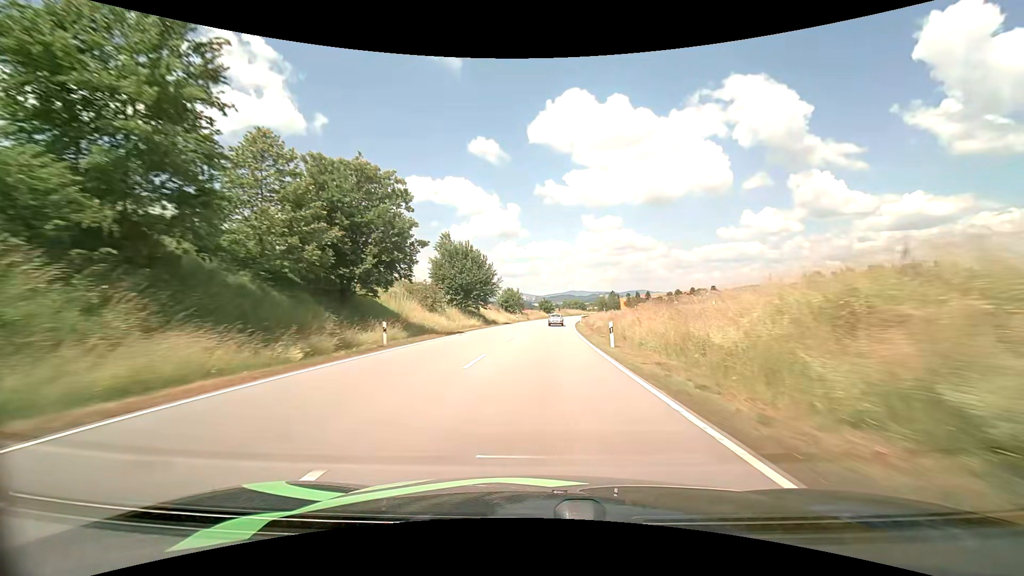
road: primary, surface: asphalt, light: Day
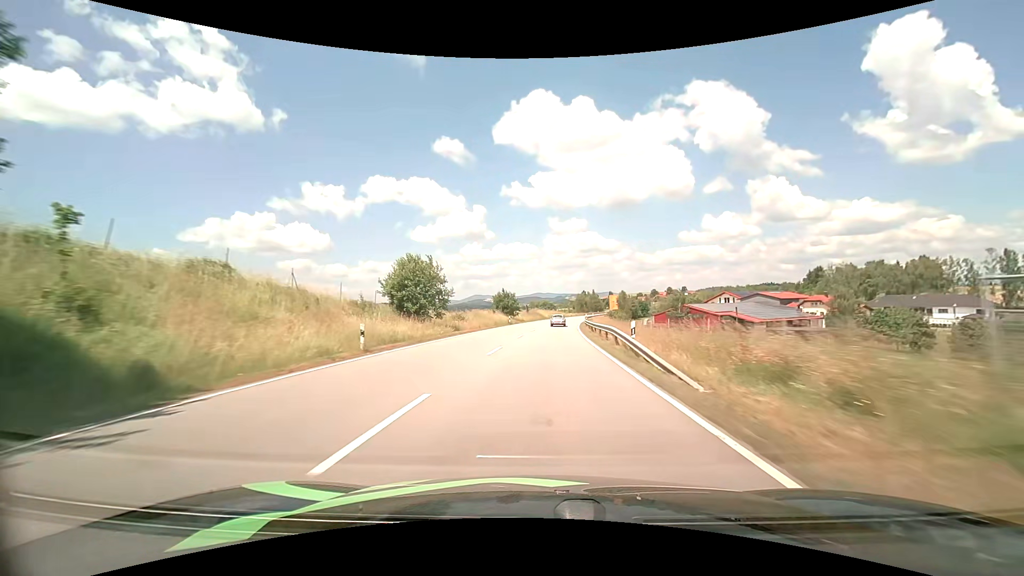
(+2.0, +56.0) m; +4°
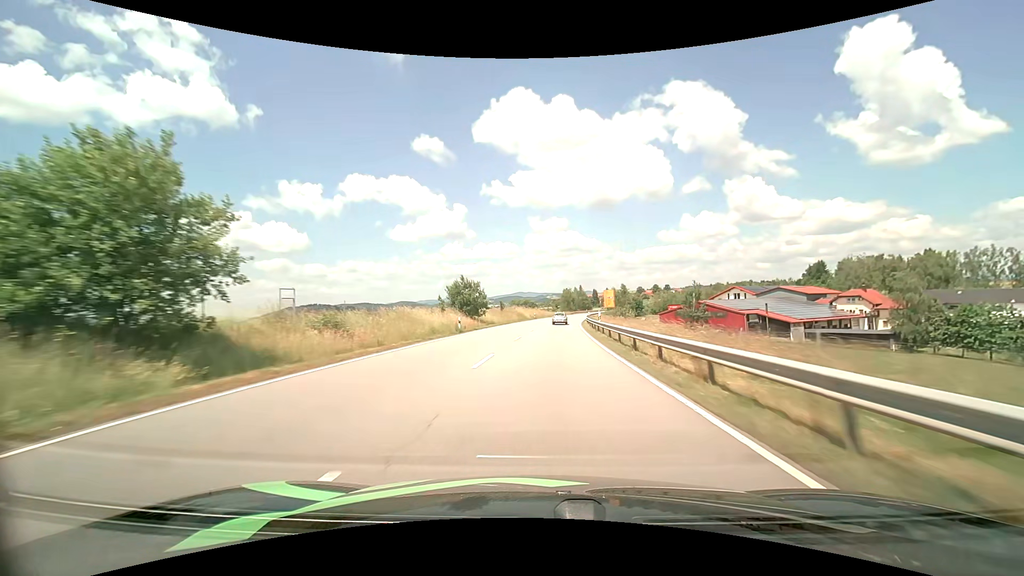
(+0.5, +28.1) m; +2°
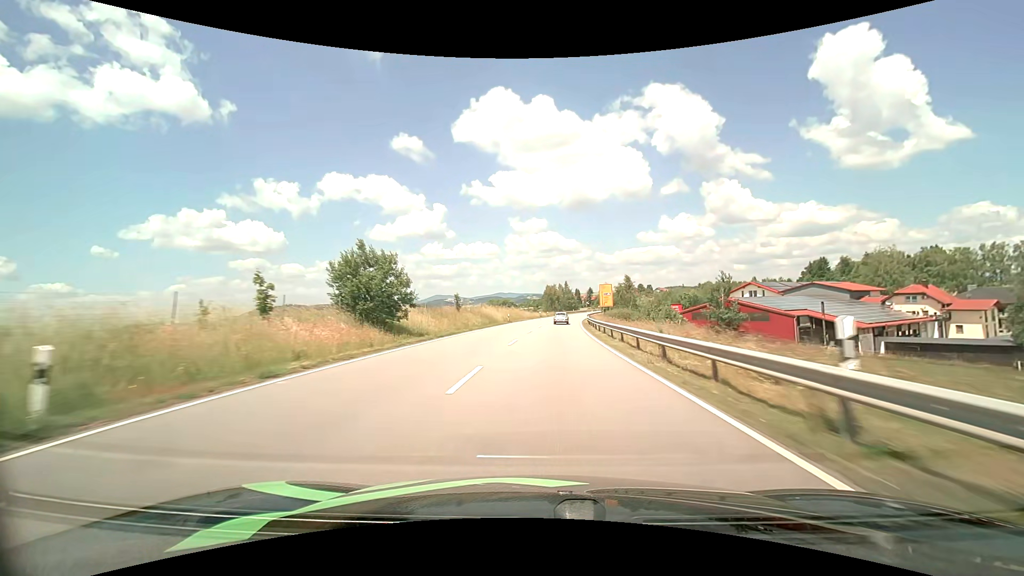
(+0.6, +27.8) m; +2°
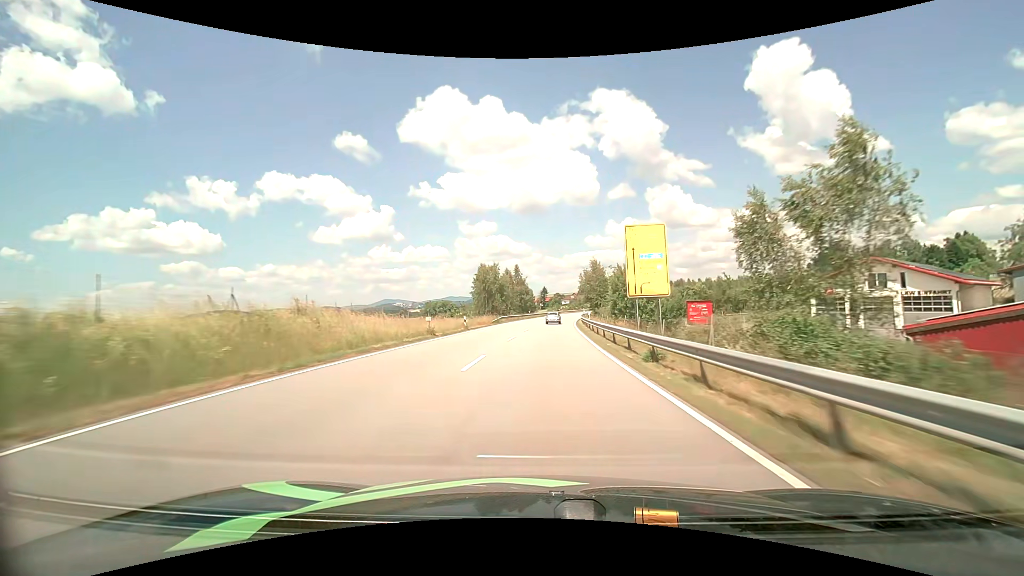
(+3.8, +68.6) m; +6°
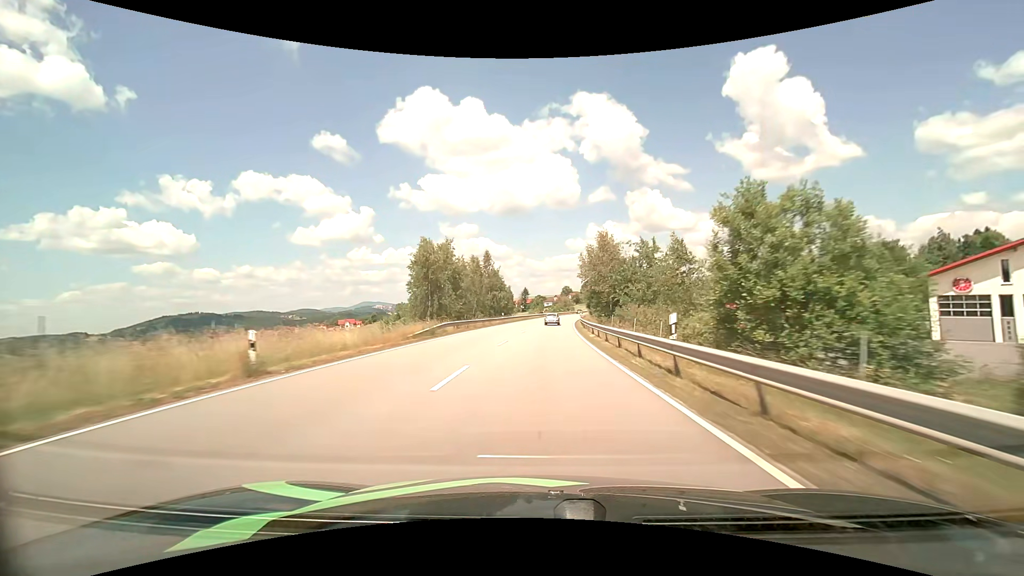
(+0.5, +26.7) m; +2°
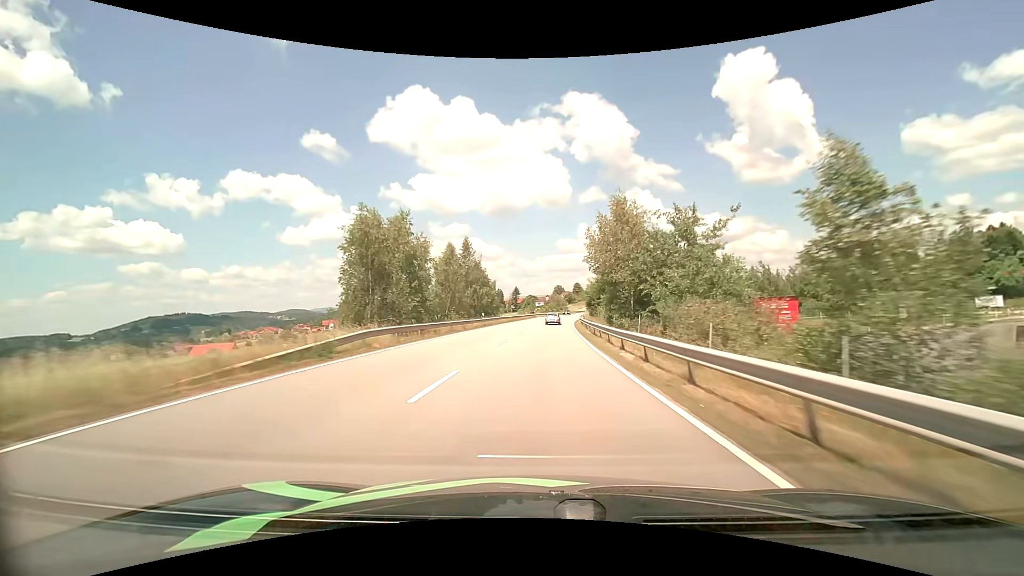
(+0.1, +13.4) m; +1°
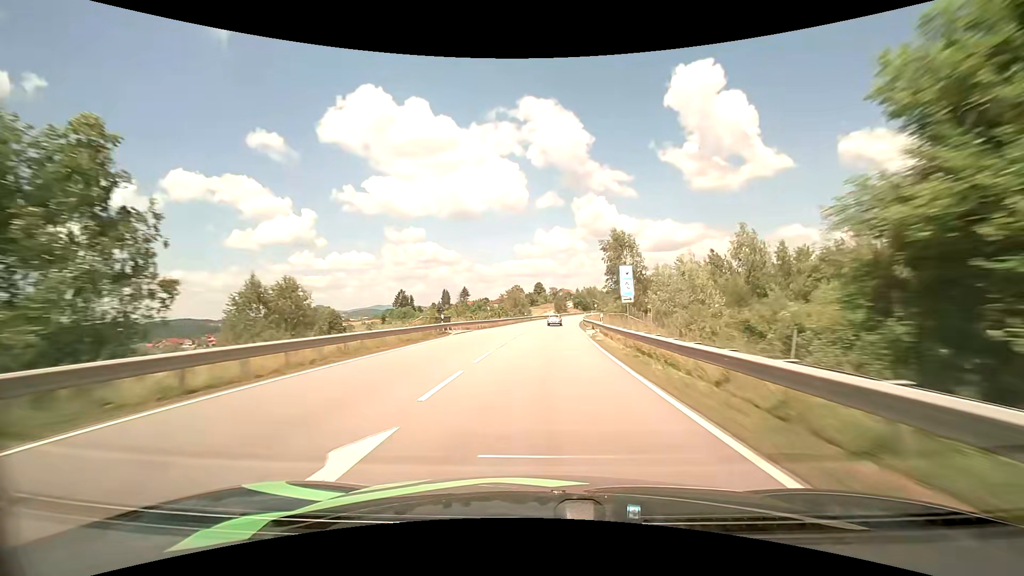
(+2.5, +67.1) m; +4°
(0, +10) (0, +20) (+1, +30) (+1, +40) (+2, +50) (+3, +60) (+4, +70) (+5, +80) (+6, +90) (+8, +100) m
